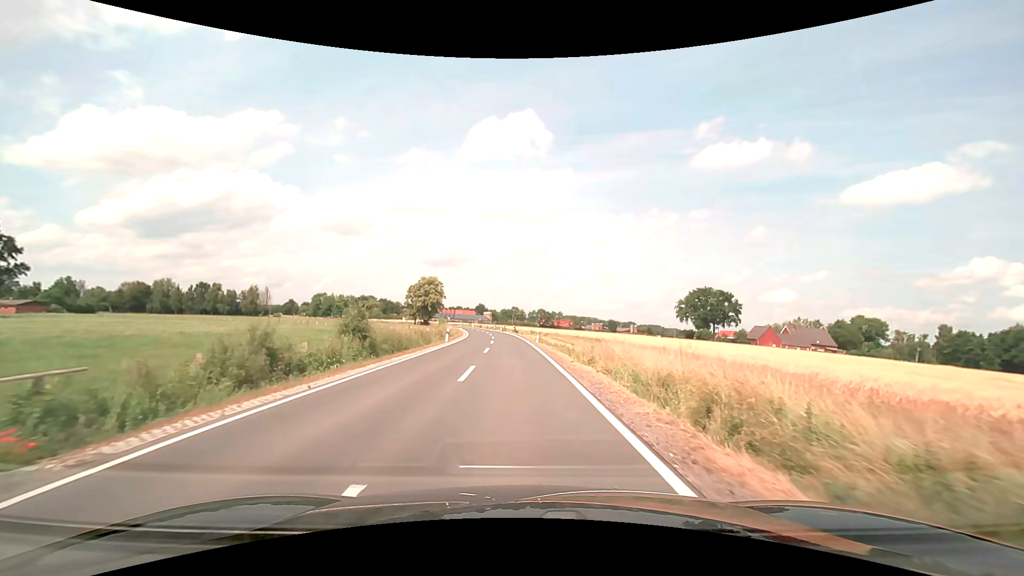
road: secondary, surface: asphalt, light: Day
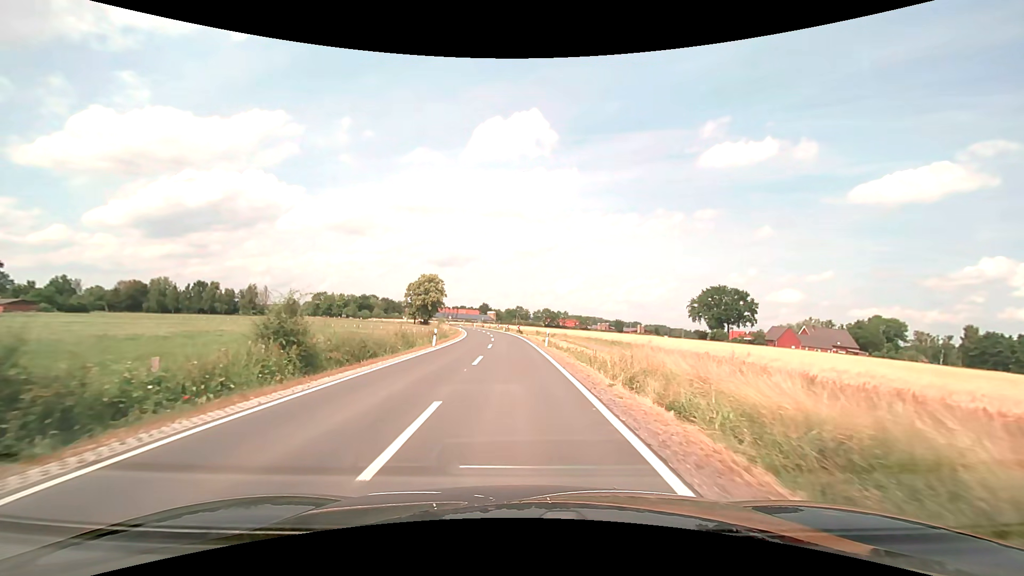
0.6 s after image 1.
(0.0, +7.6) m; -1°
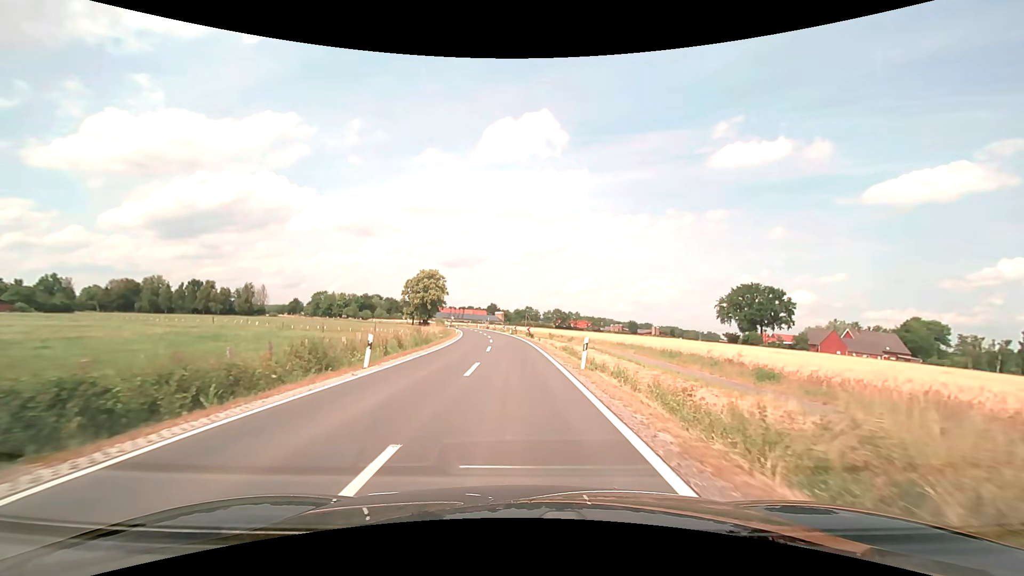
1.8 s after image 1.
(-0.1, +15.2) m; -1°
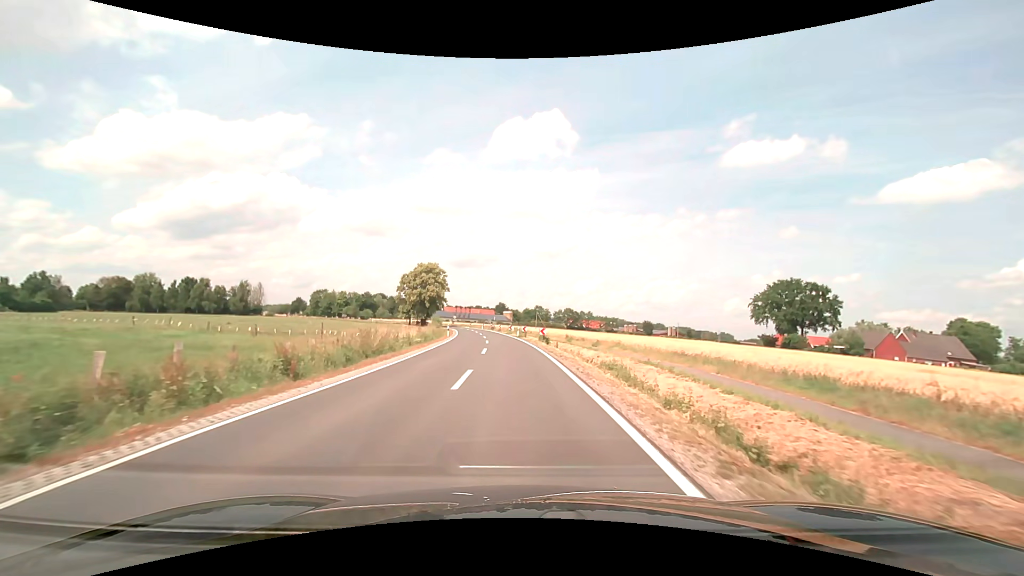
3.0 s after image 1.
(-0.1, +15.2) m; -1°
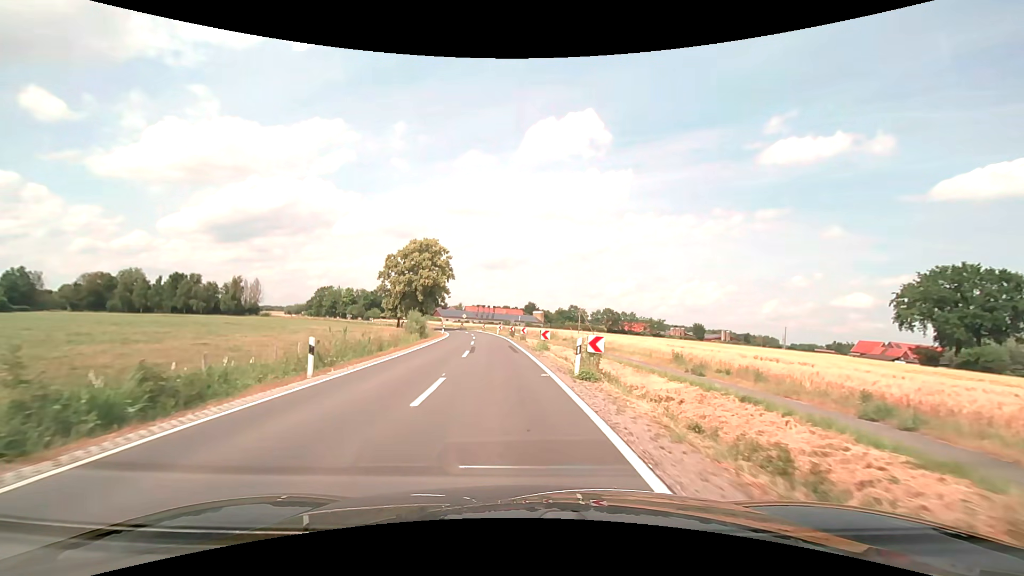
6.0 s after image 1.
(-1.0, +38.0) m; -3°
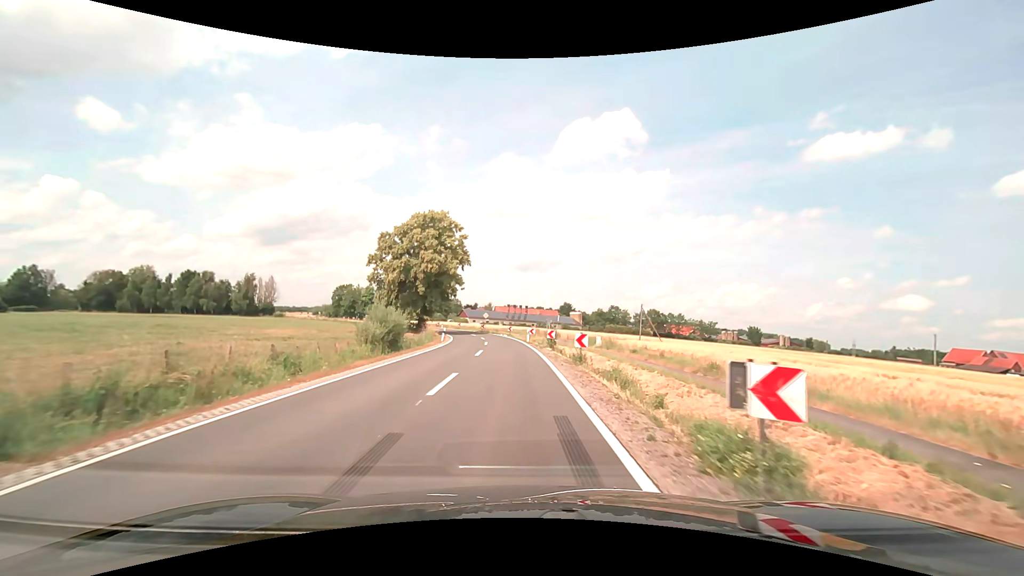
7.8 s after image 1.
(-0.7, +22.9) m; -4°
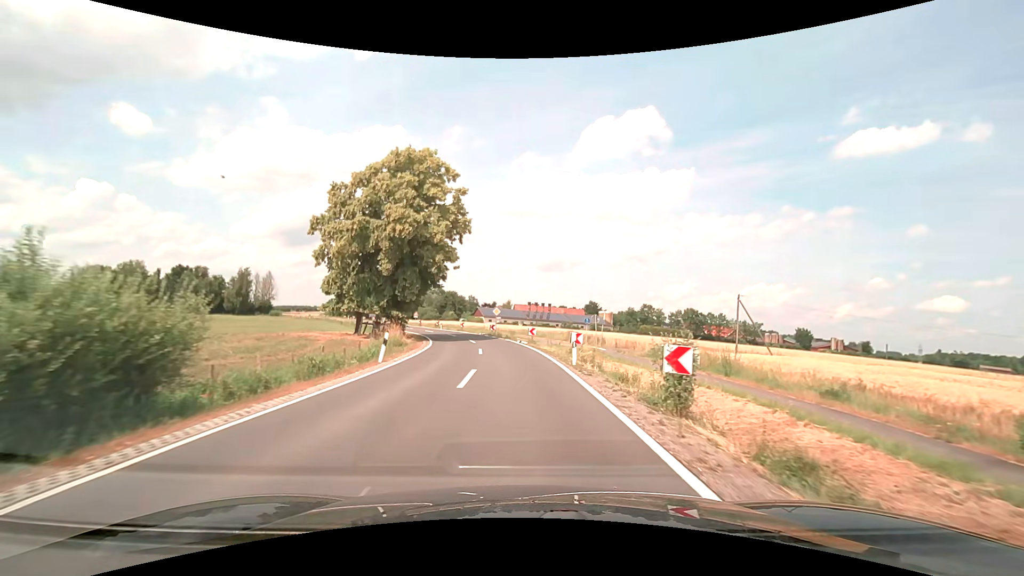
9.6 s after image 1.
(-0.6, +22.9) m; -2°
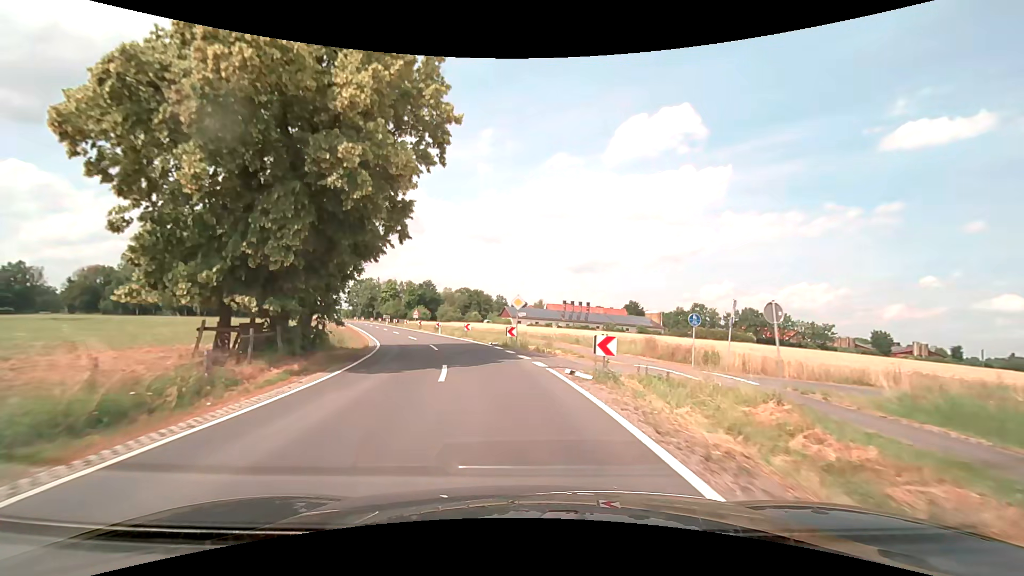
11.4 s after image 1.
(-0.5, +23.0) m; -4°
(0, +10) (-2, +20) (-4, +30) (-7, +39) (-10, +49) (-13, +58) (-17, +67) (-21, +77) (-24, +86) (-28, +95) m
